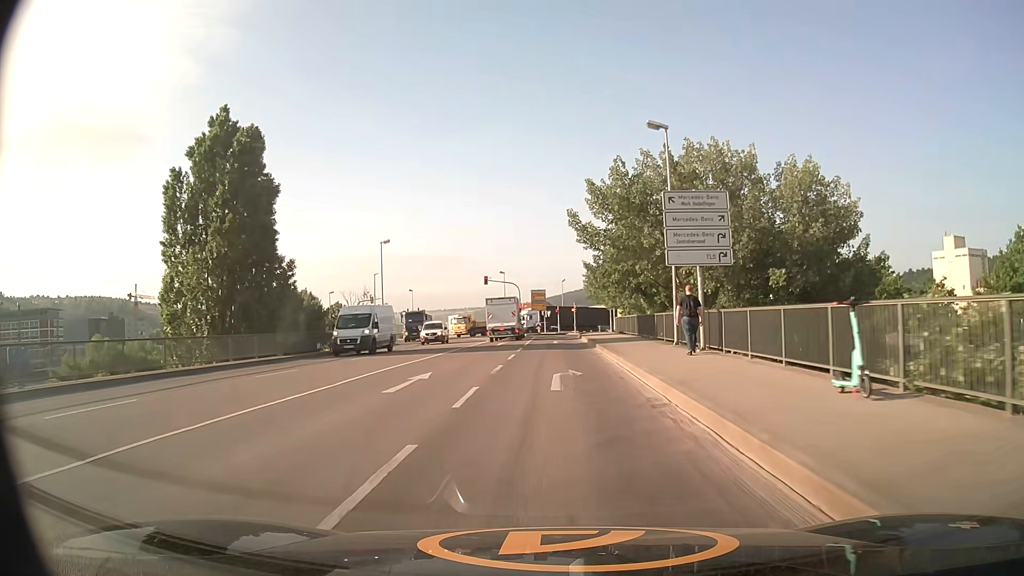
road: secondary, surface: asphalt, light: Day
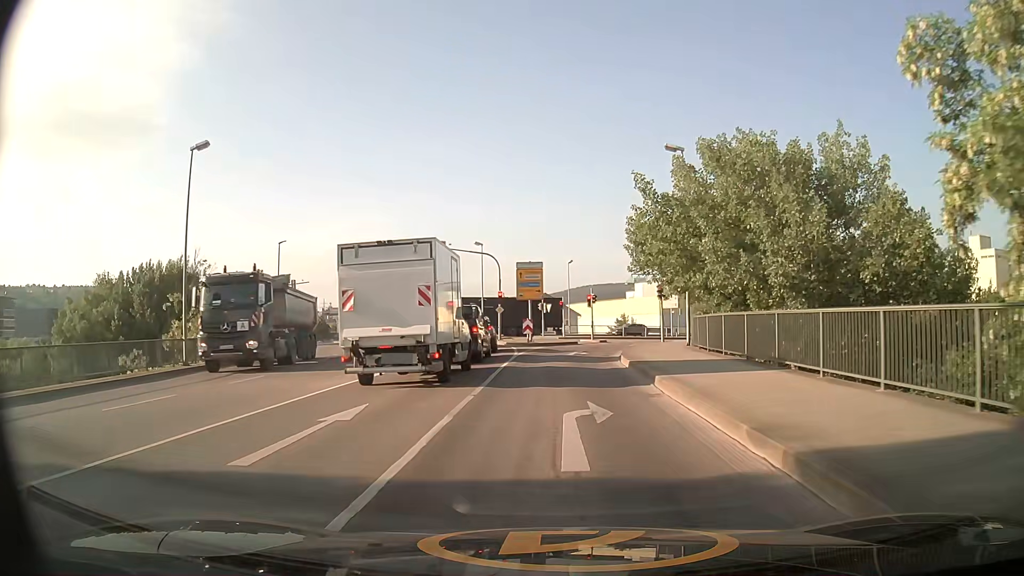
(-0.2, +31.1) m; 0°
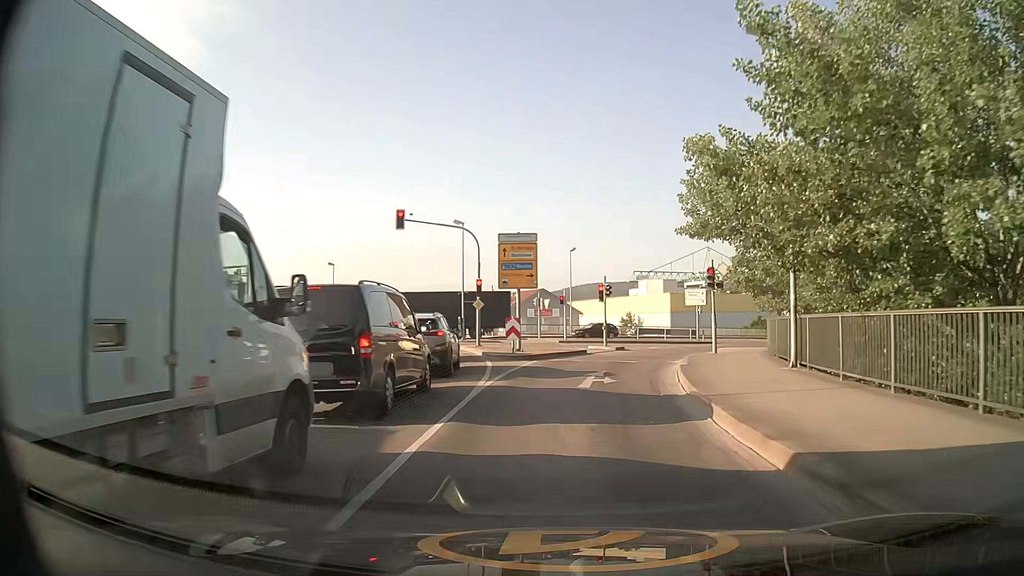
(0.0, +12.2) m; 0°
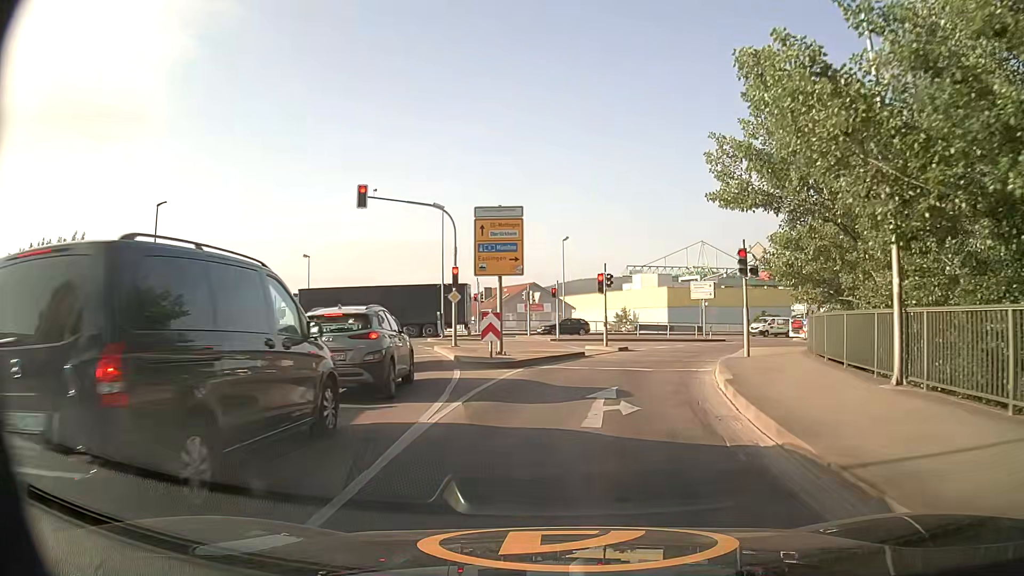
(+0.1, +5.2) m; +1°
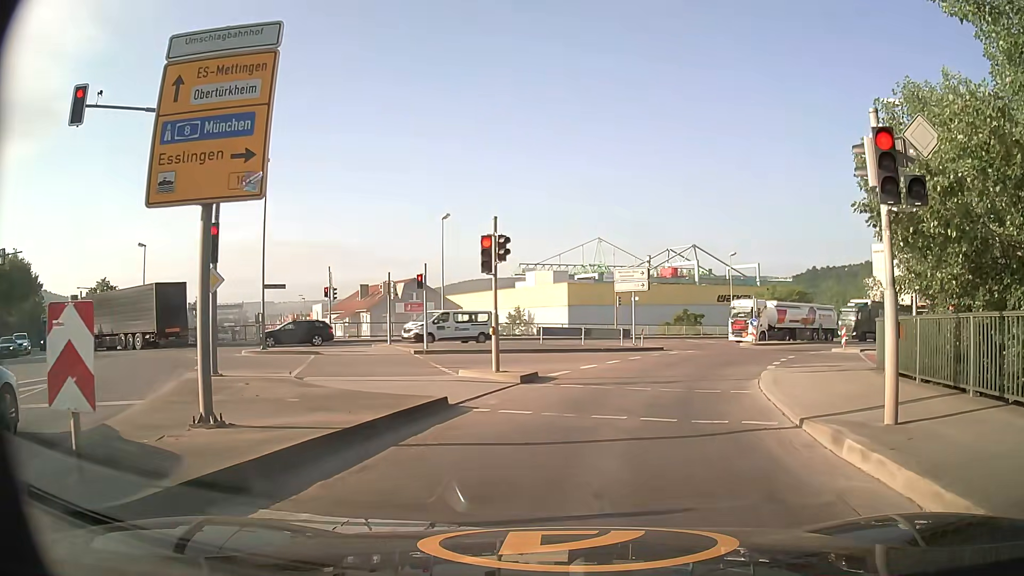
(+0.7, +13.0) m; +10°
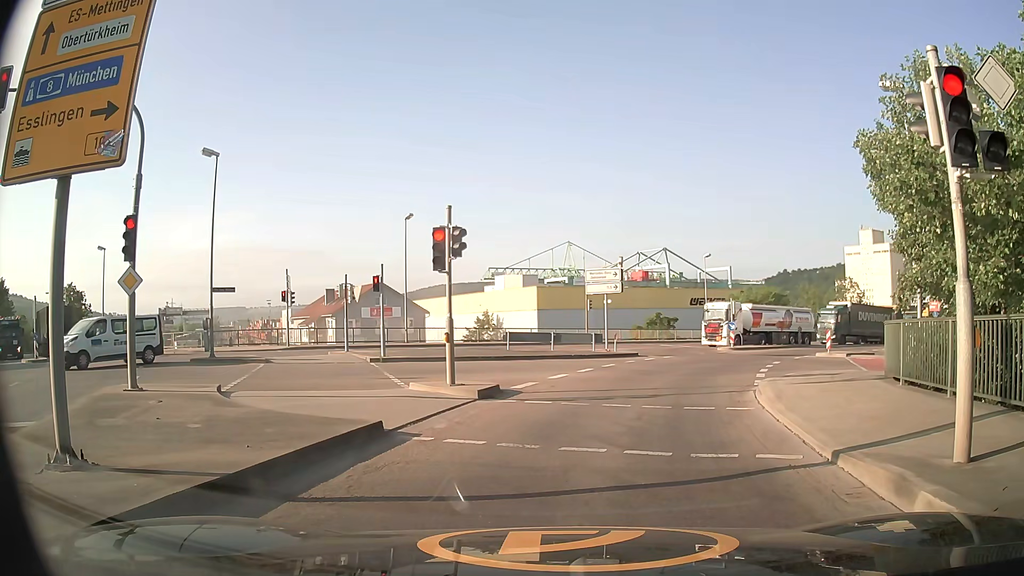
(0.0, +2.0) m; +2°
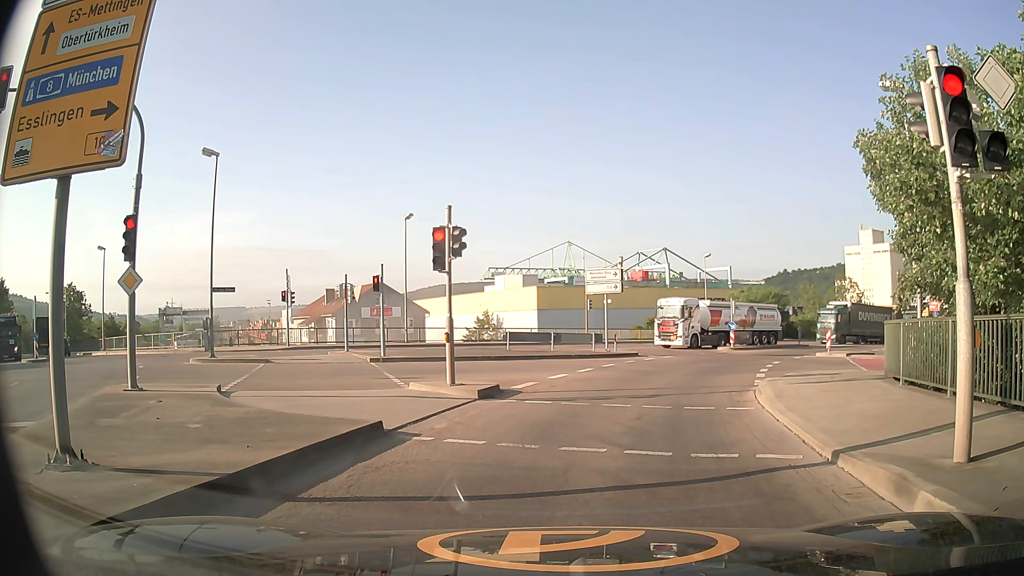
(0.0, 0.0) m; 0°
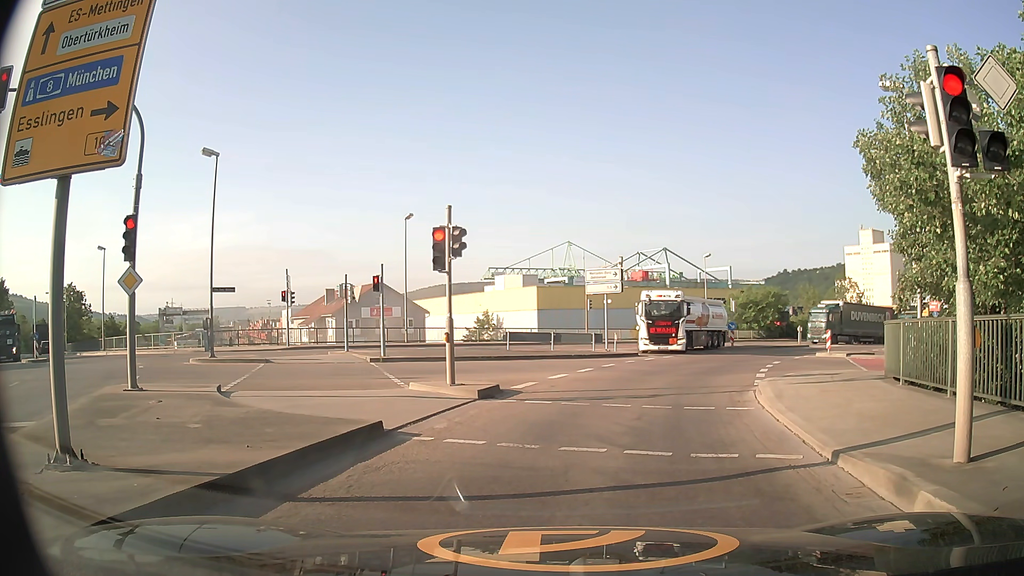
(0.0, 0.0) m; 0°
(+1, +10) (+3, +20) (+6, +29) (+11, +38) (+17, +46) (+24, +53) (+31, +60) (+39, +67) (+47, +73) (+55, +78) m
